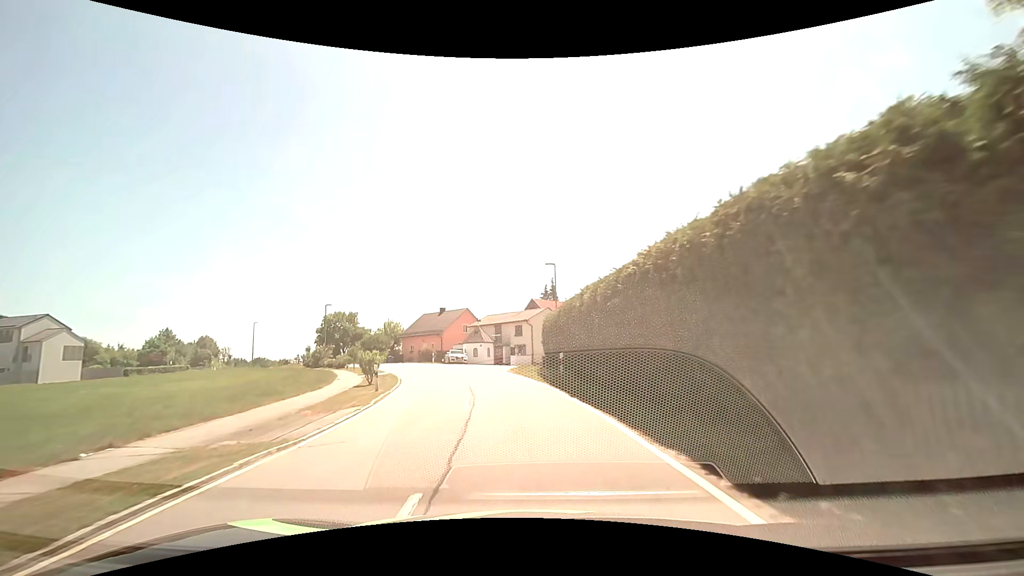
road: tertiary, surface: asphalt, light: Day
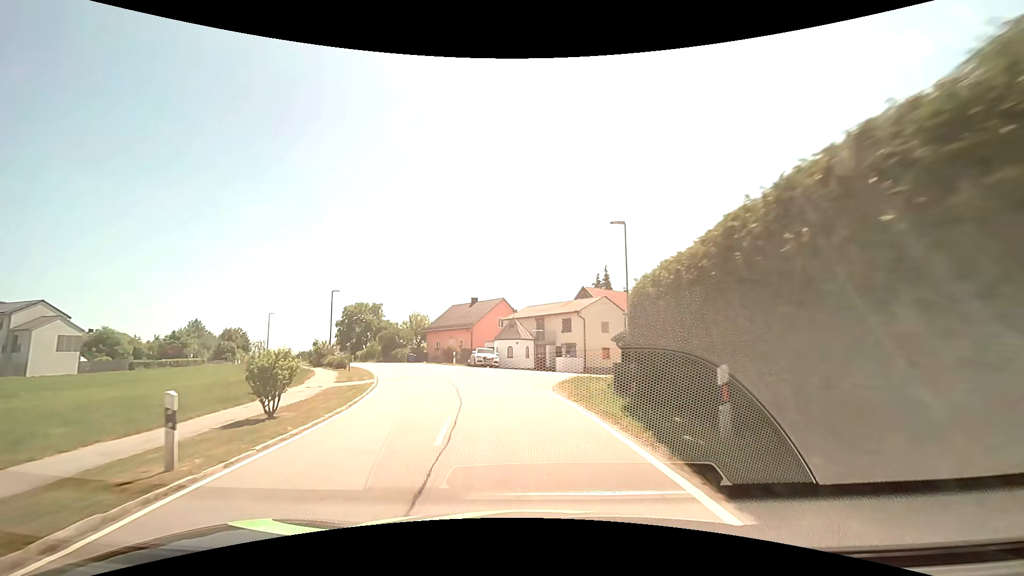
(-0.4, +12.9) m; -5°
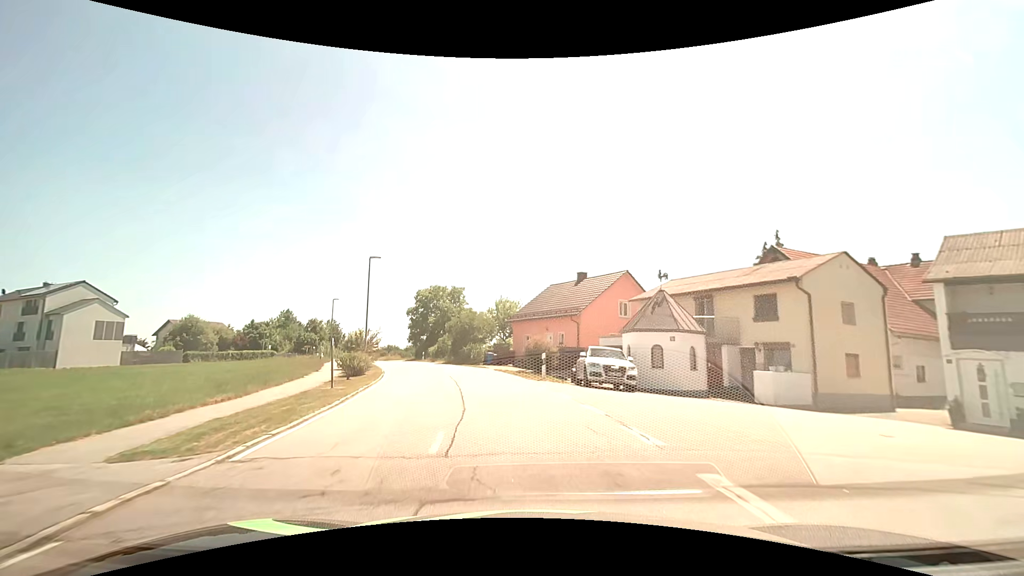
(-2.0, +20.2) m; -12°
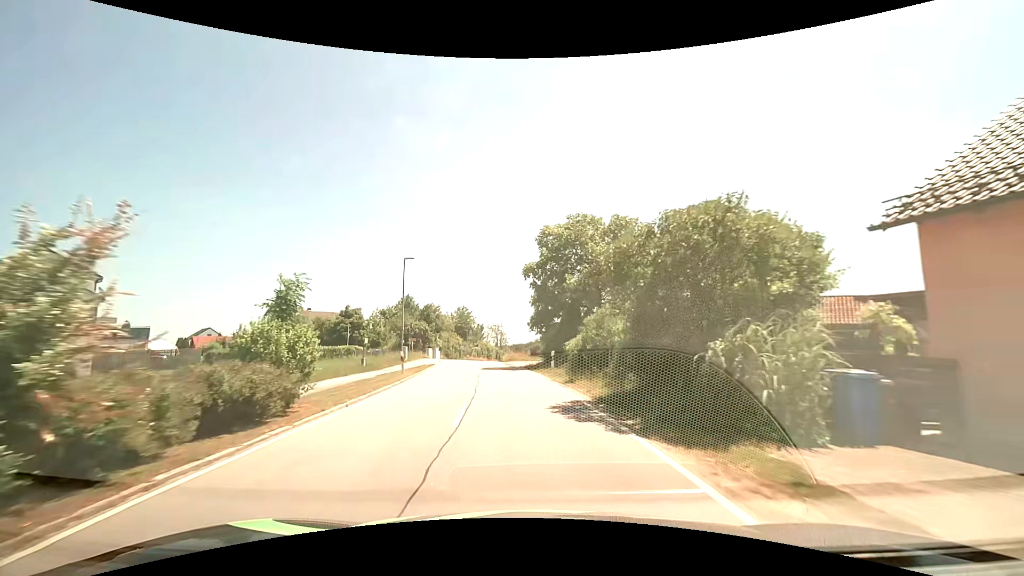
(-5.2, +32.9) m; -17°
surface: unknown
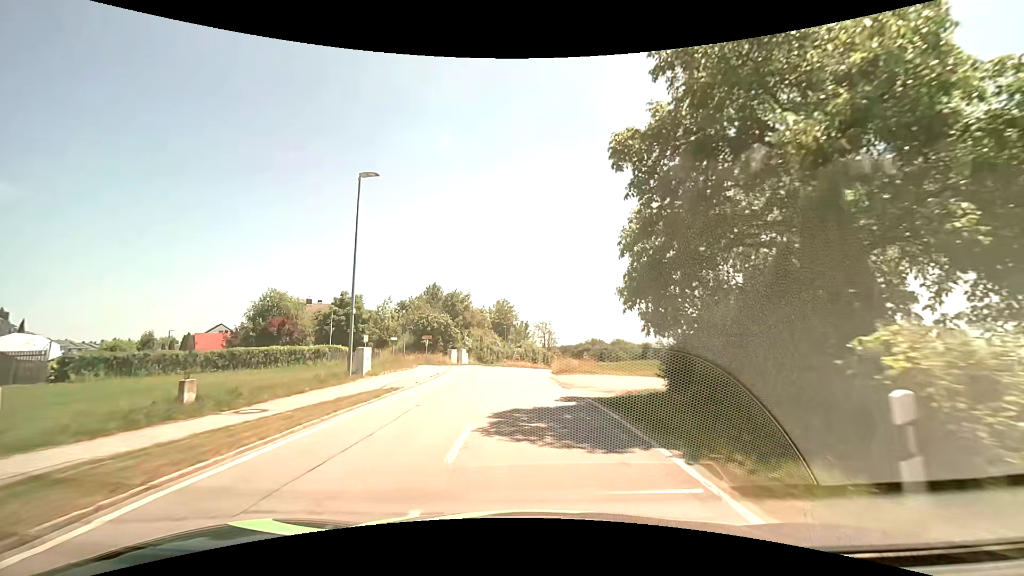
(-1.5, +20.3) m; -6°
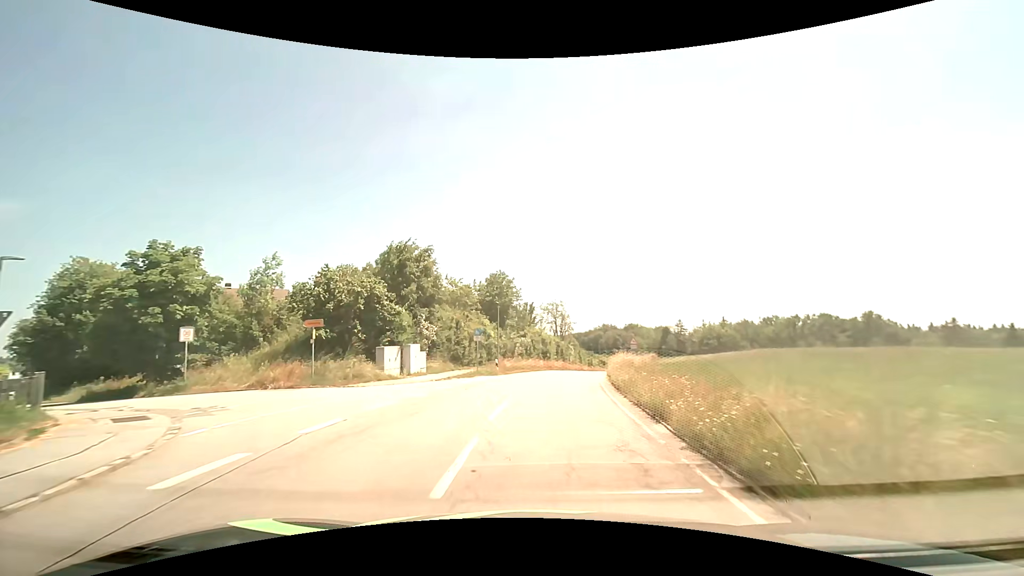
(-0.6, +28.4) m; -1°
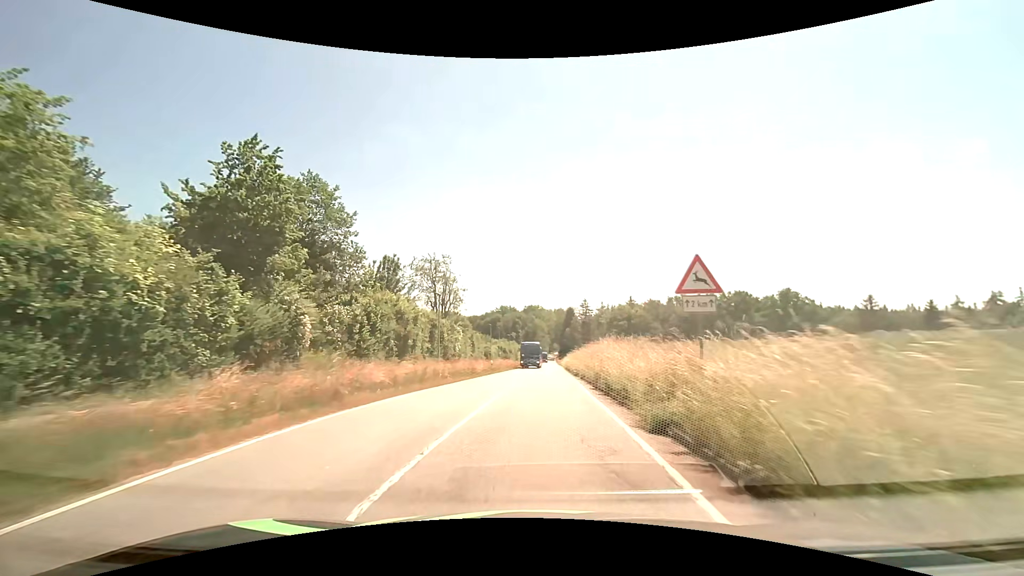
(+3.2, +34.7) m; +11°
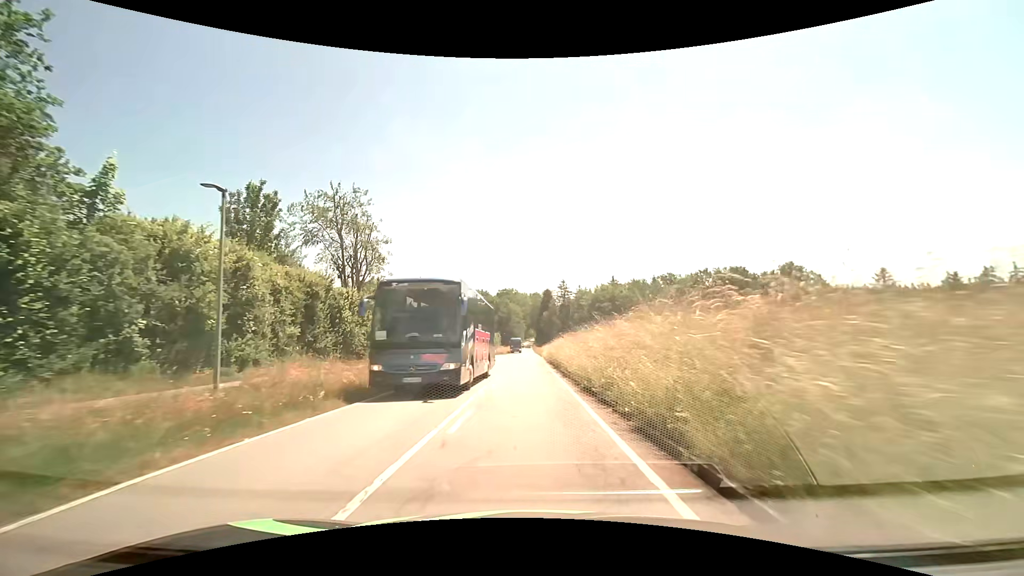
(+0.8, +21.3) m; +3°
(0, +10) (0, +20) (0, +30) (0, +40) (0, +50) (-1, +60) (-1, +70) (-1, +80) (-1, +90) (-1, +100) m
